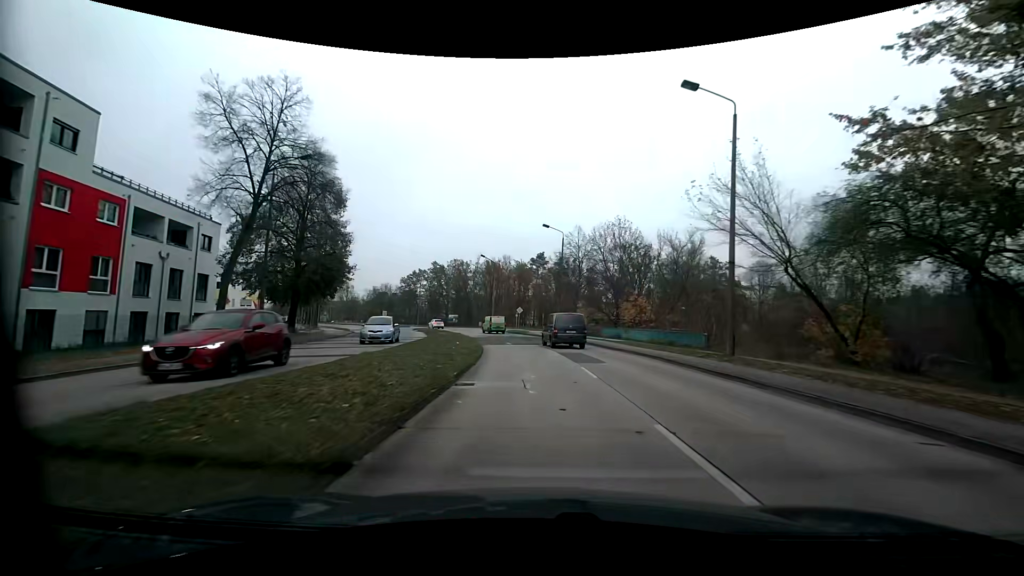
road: tertiary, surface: concrete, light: Day
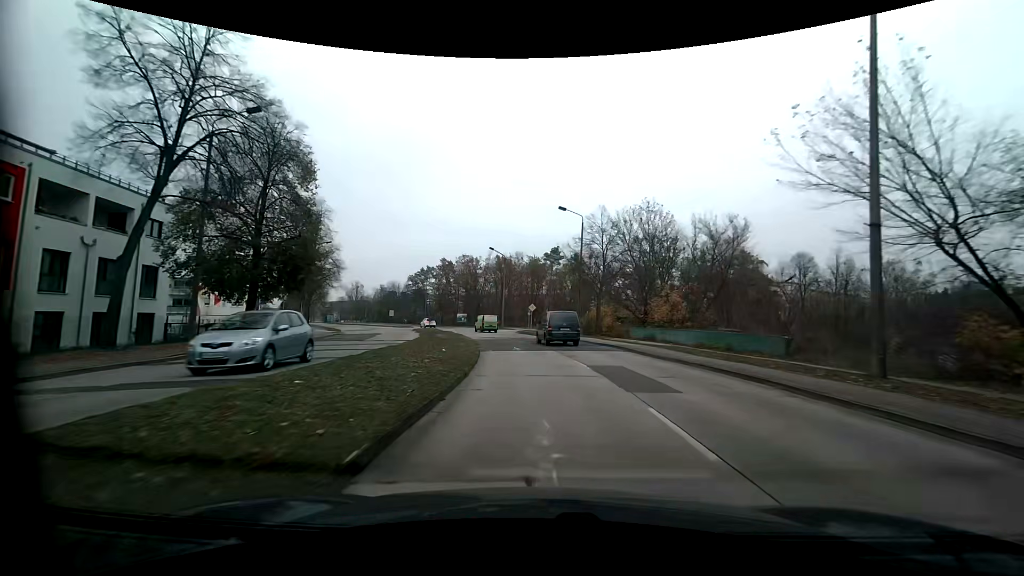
(-0.1, +7.7) m; -2°
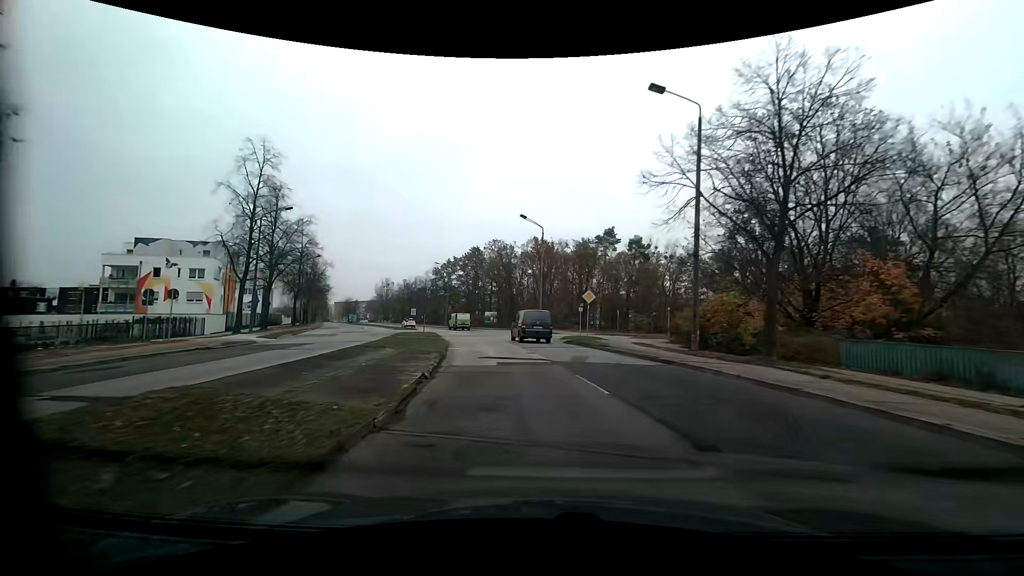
(-0.9, +23.1) m; -5°
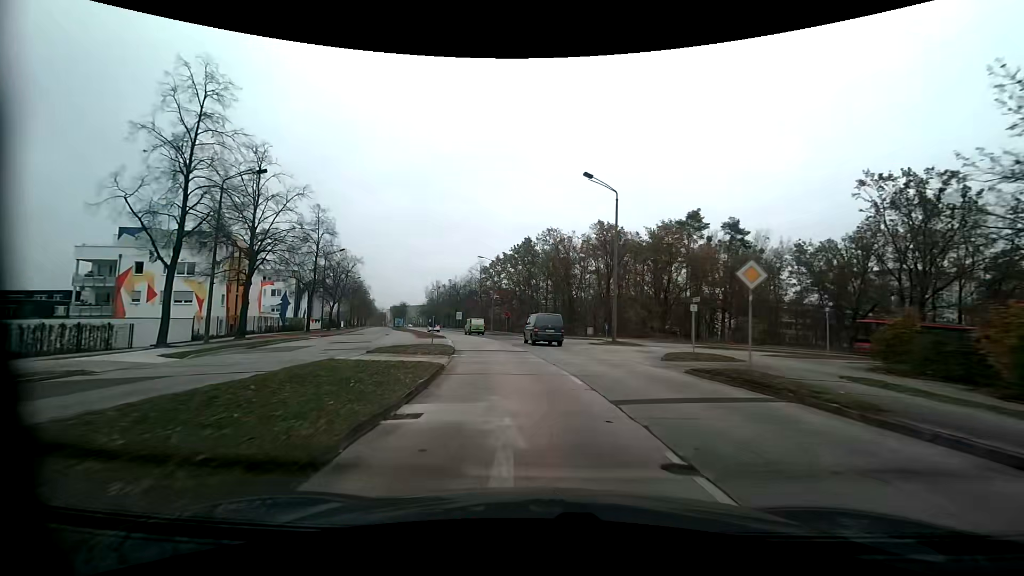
(-0.7, +15.5) m; -6°
(0, +10) (-2, +20) (-3, +30) (-5, +40) (-8, +49) (-11, +59) (-13, +68) (-16, +78) (-19, +88) (-22, +97) m
